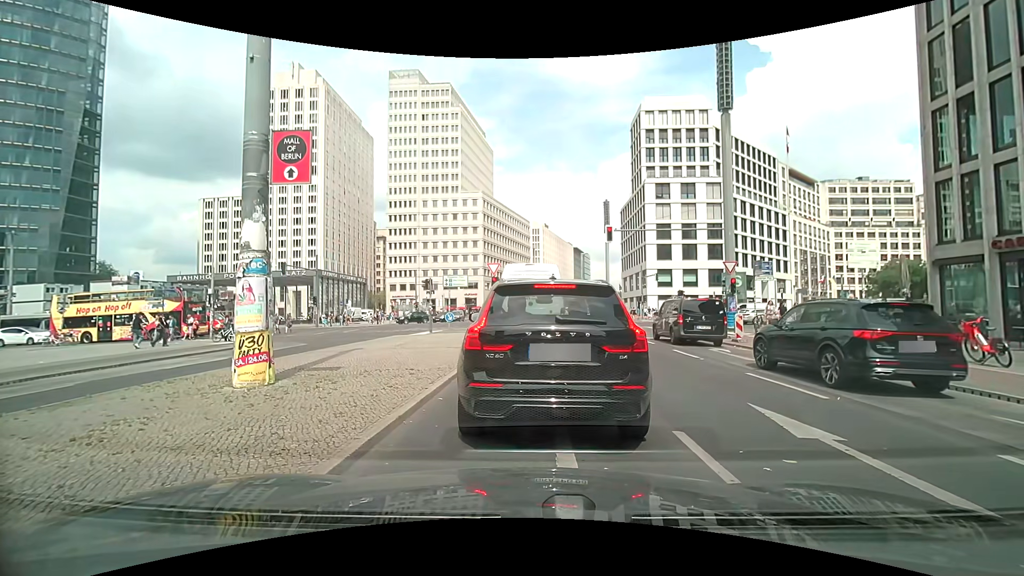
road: secondary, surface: asphalt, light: Day
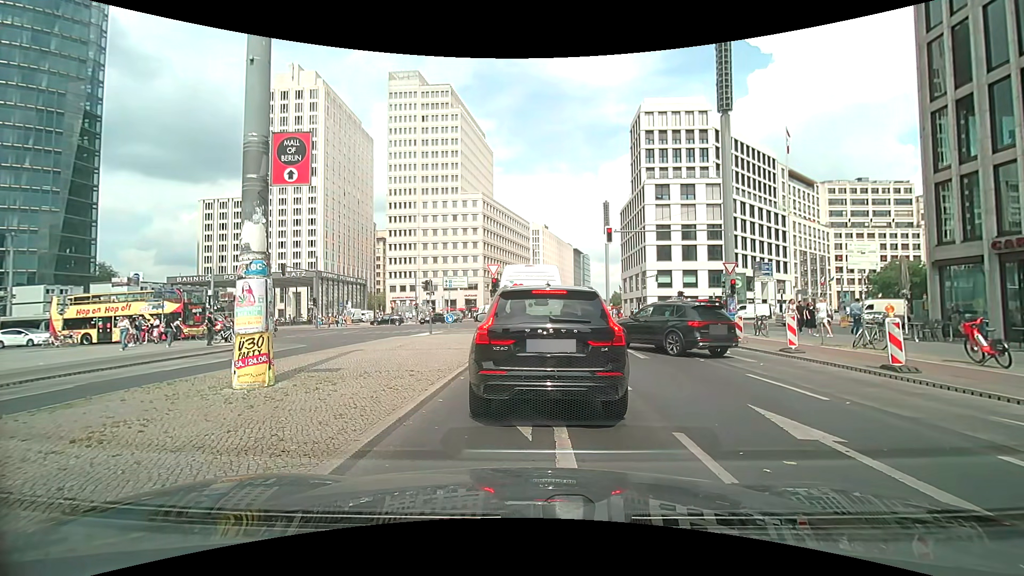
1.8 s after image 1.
(0.0, +0.1) m; 0°
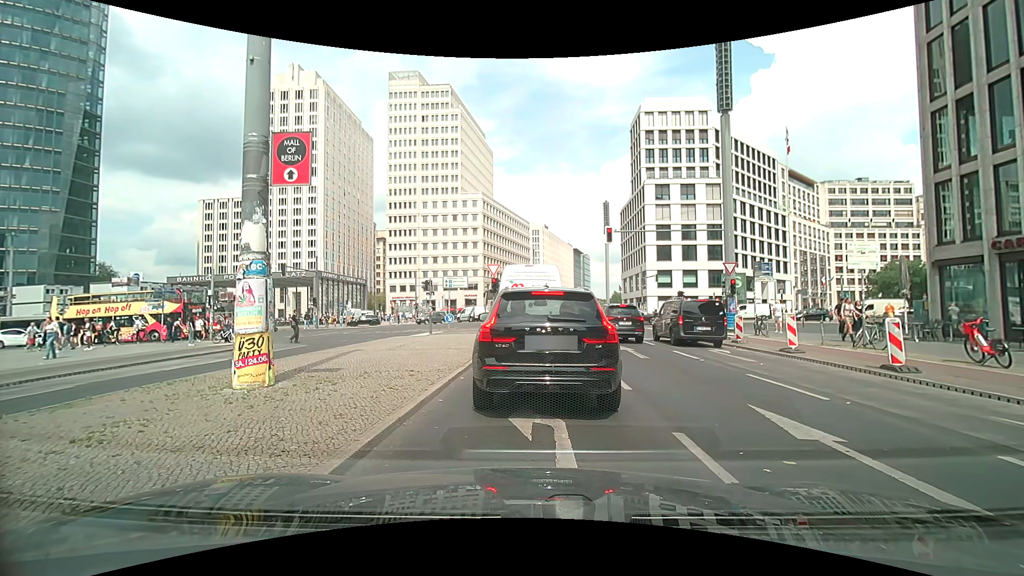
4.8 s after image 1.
(0.0, 0.0) m; 0°
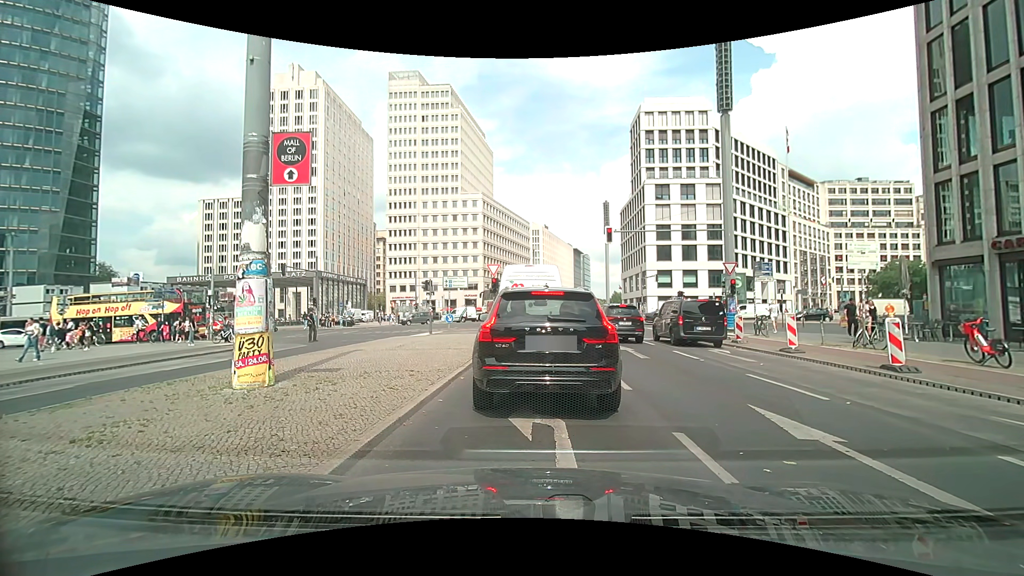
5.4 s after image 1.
(0.0, 0.0) m; 0°
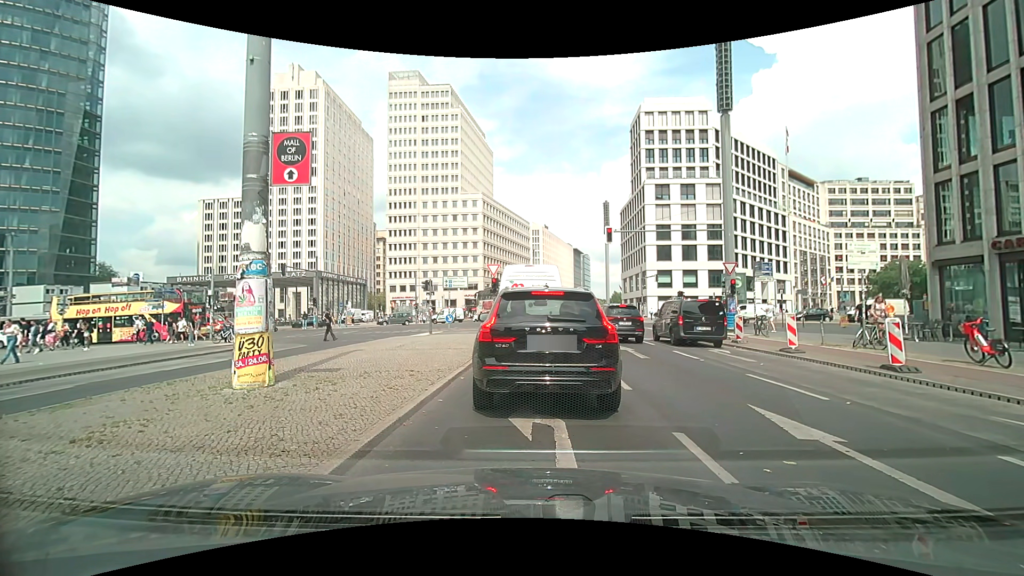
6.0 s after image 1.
(0.0, 0.0) m; 0°
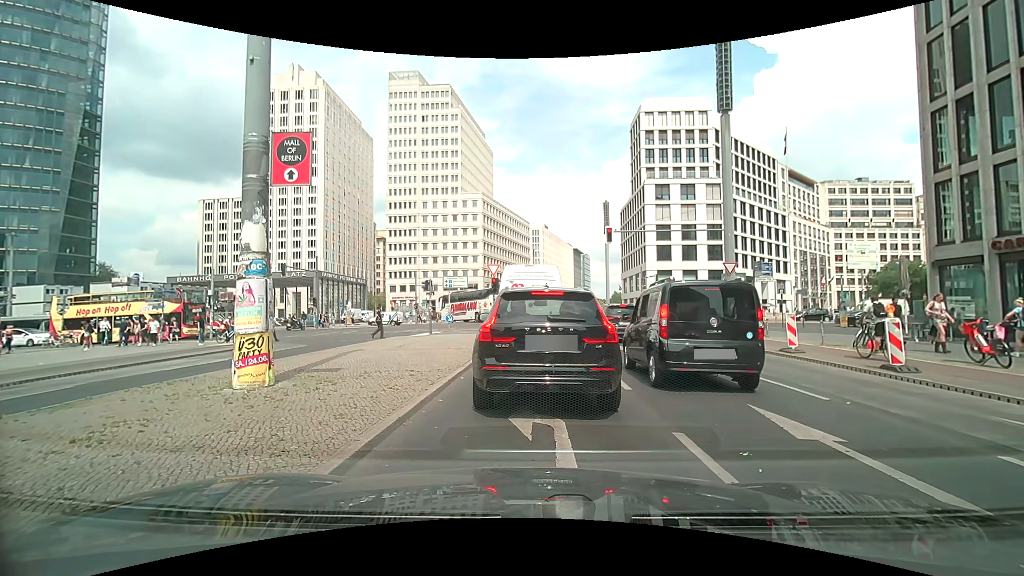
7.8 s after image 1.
(0.0, 0.0) m; 0°
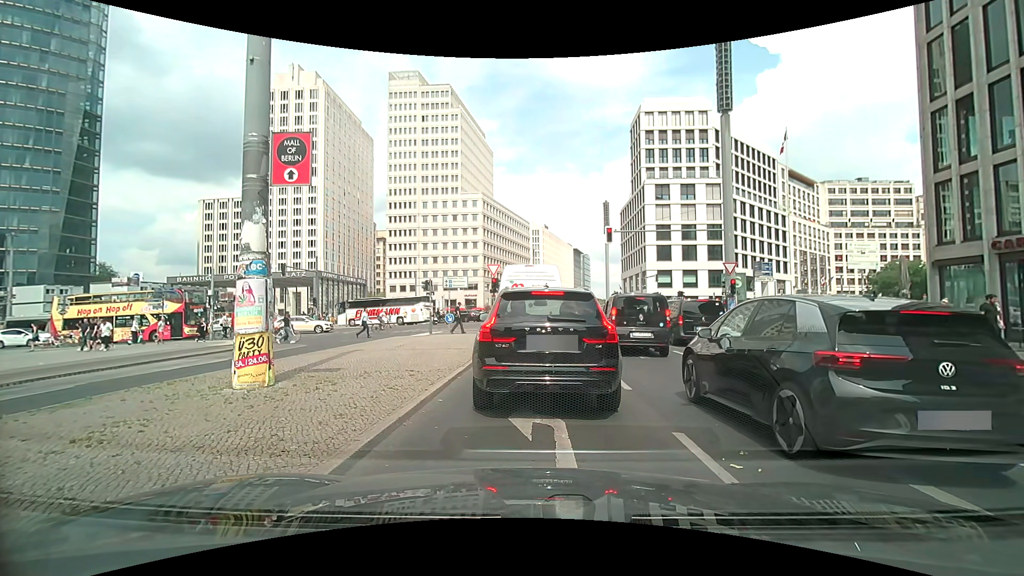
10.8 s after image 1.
(0.0, 0.0) m; 0°
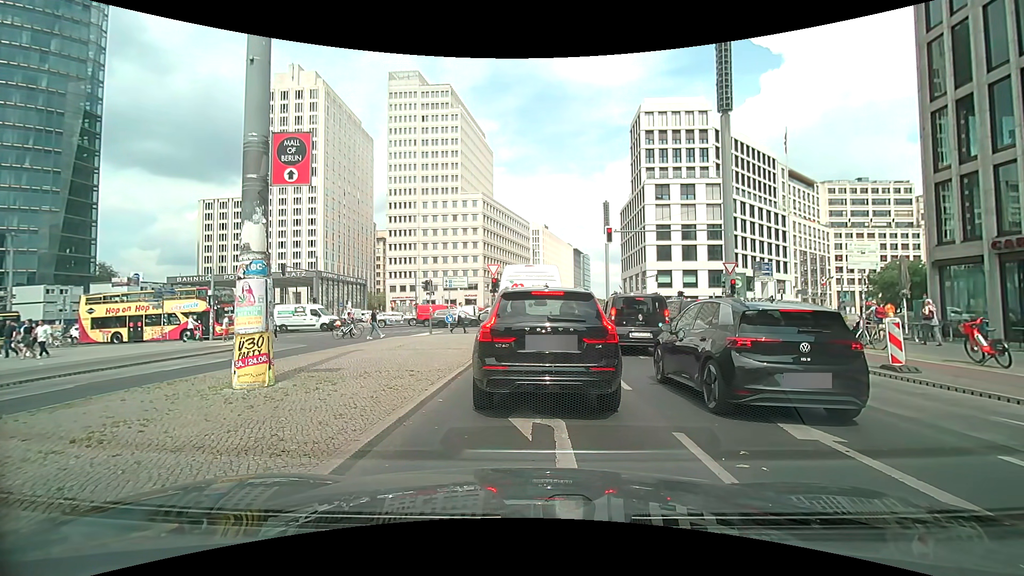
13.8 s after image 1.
(0.0, 0.0) m; 0°
